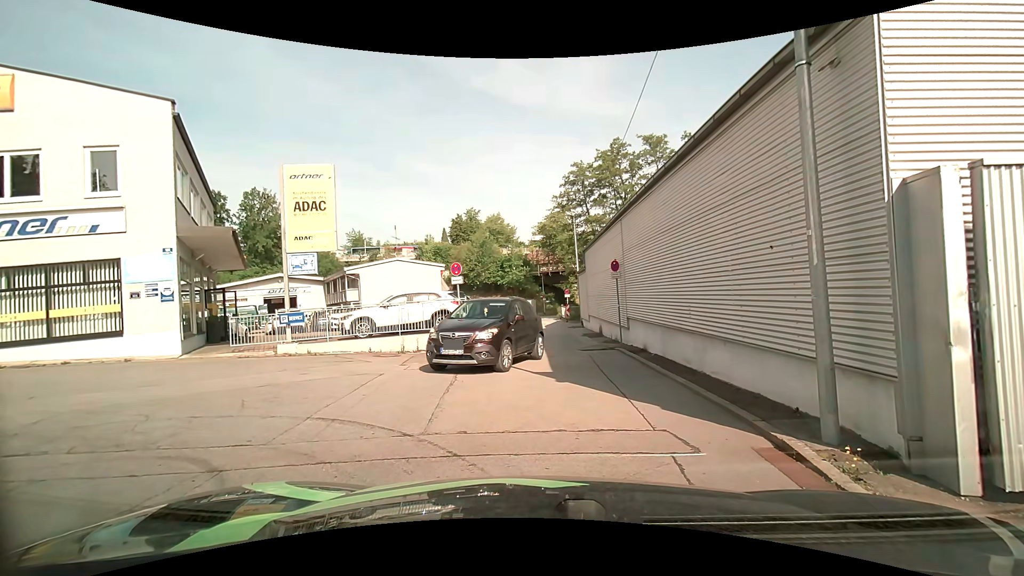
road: residential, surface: asphalt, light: Day
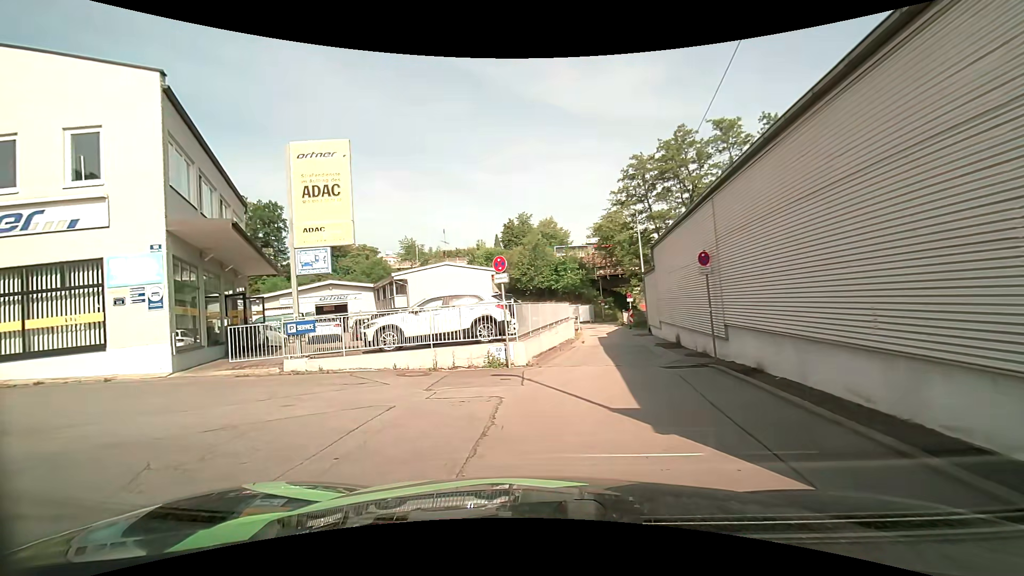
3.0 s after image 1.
(-0.1, +3.7) m; -7°
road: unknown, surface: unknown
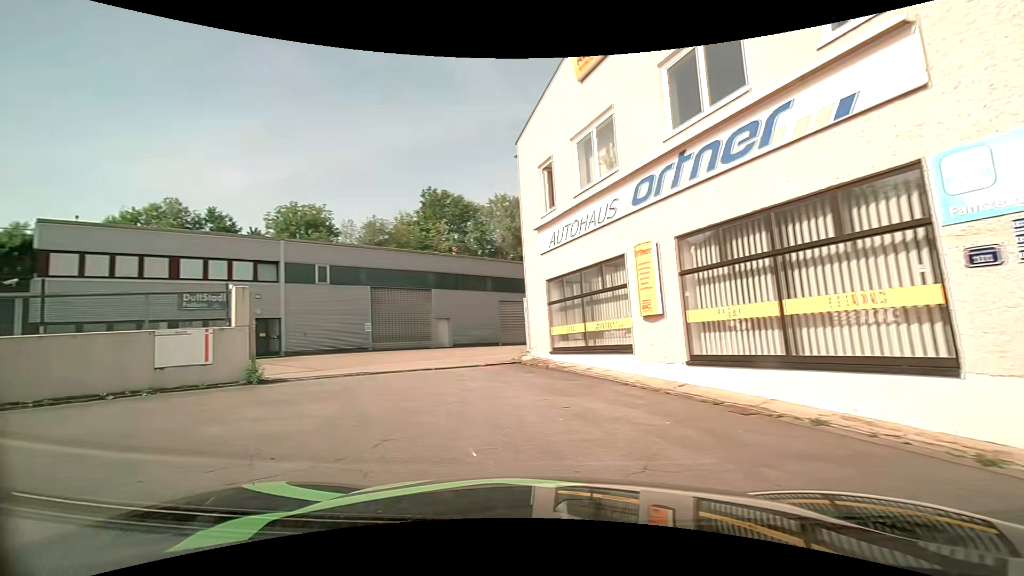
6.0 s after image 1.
(-4.8, +8.0) m; -73°
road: residential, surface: asphalt
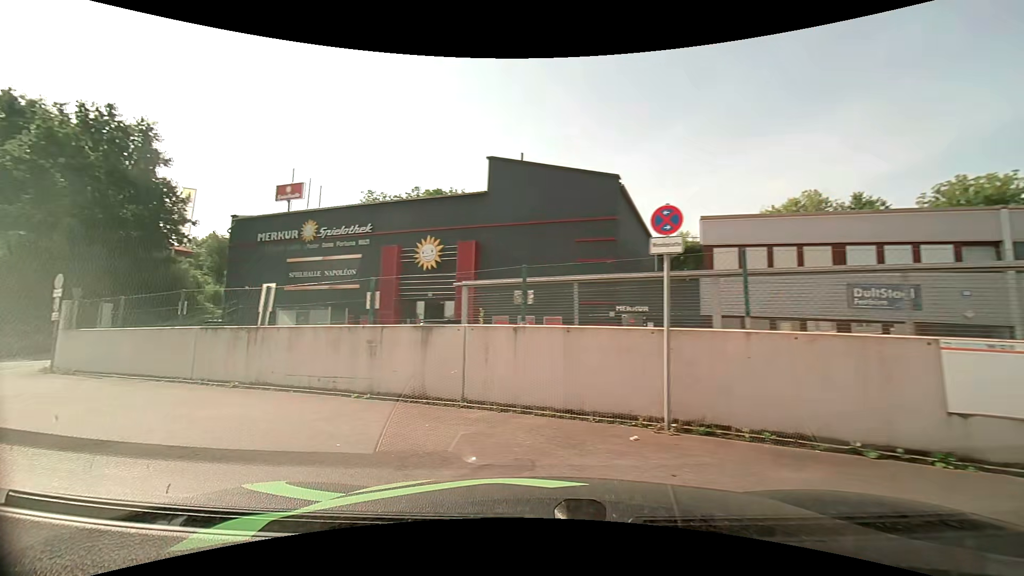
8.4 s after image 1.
(-3.0, +4.8) m; -64°
